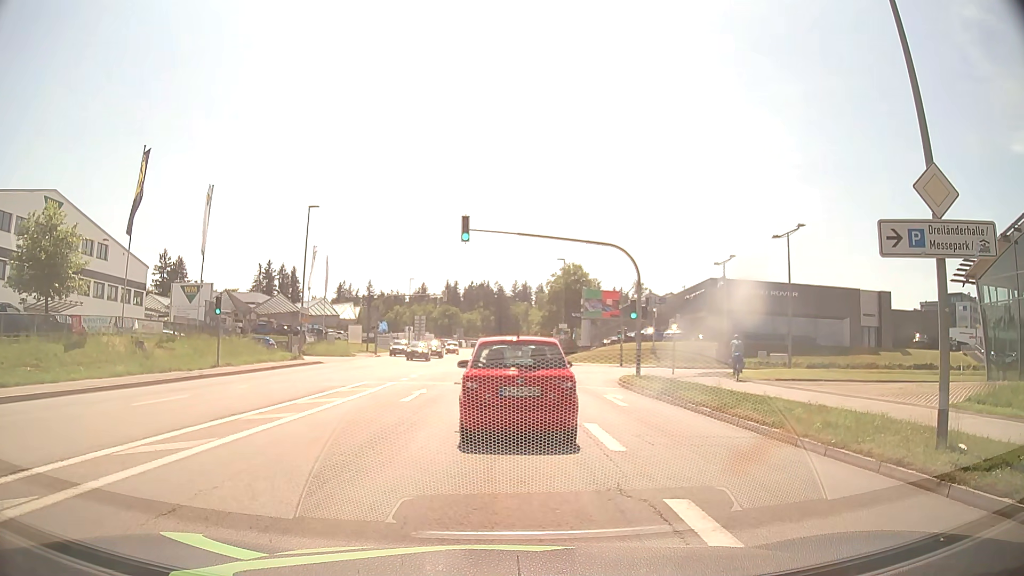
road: tertiary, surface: asphalt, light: Day
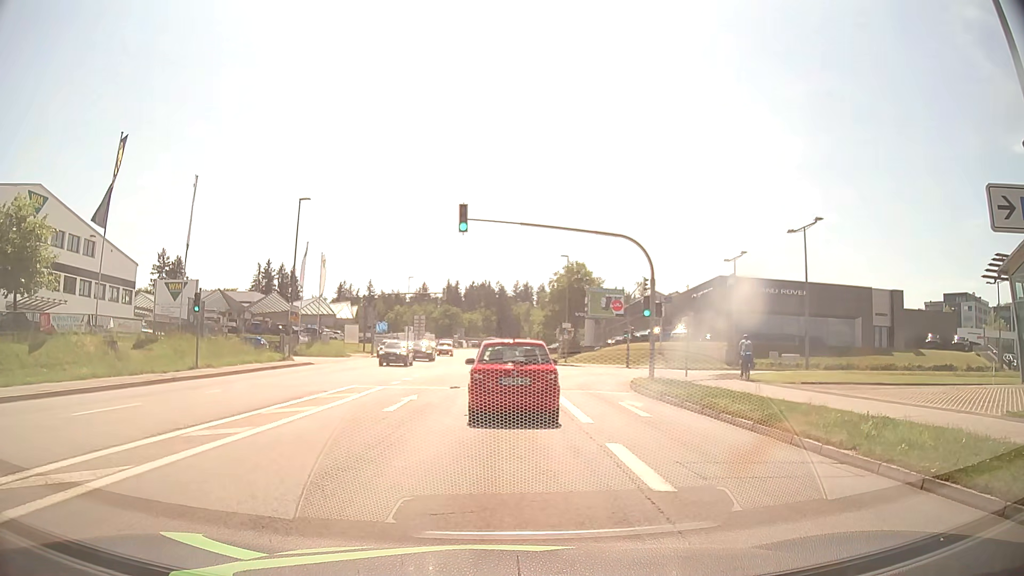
(-0.1, +2.7) m; -2°
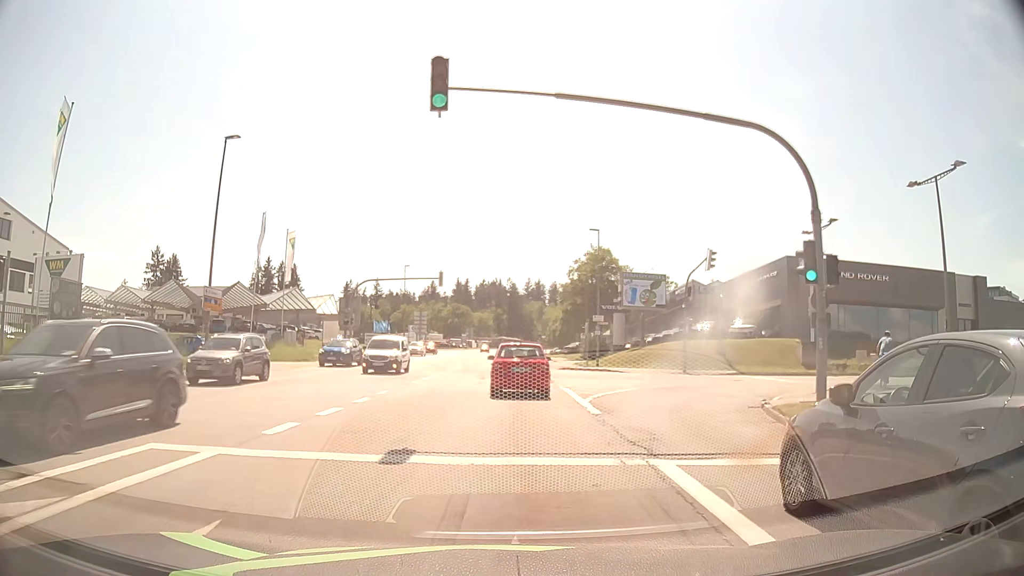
(-0.1, +14.6) m; -1°
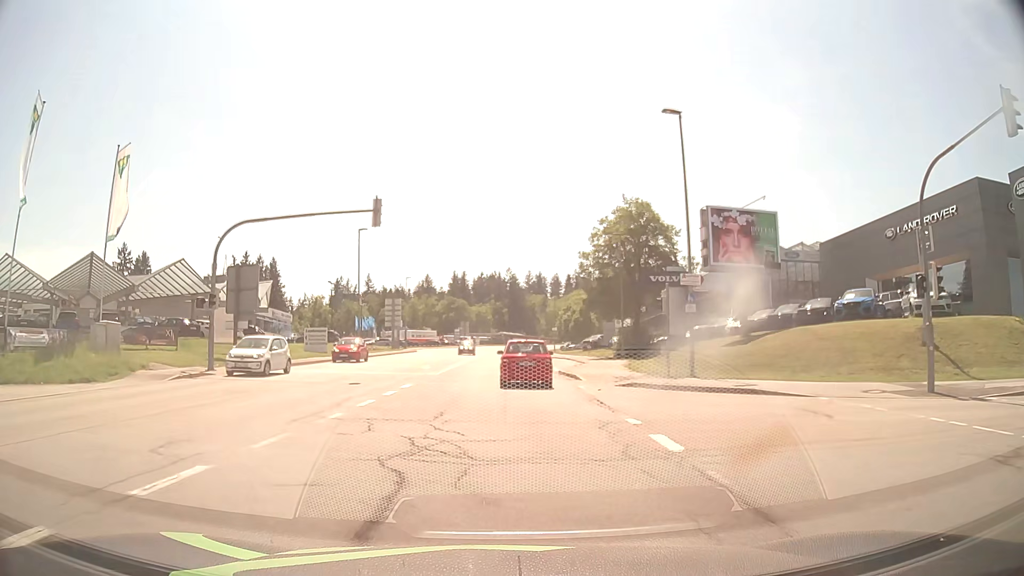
(0.0, +25.6) m; 0°
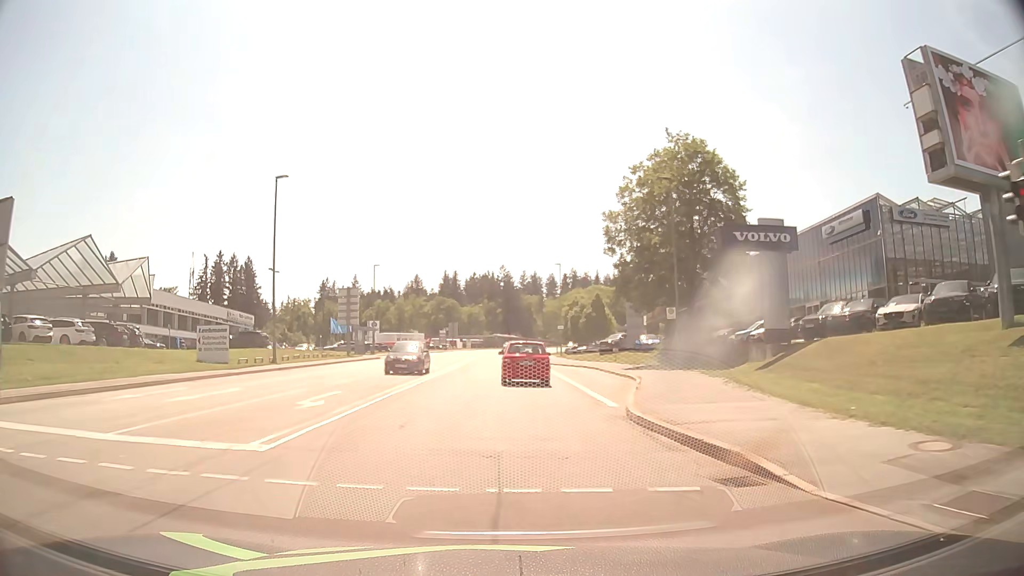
(+0.2, +20.0) m; +1°
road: secondary
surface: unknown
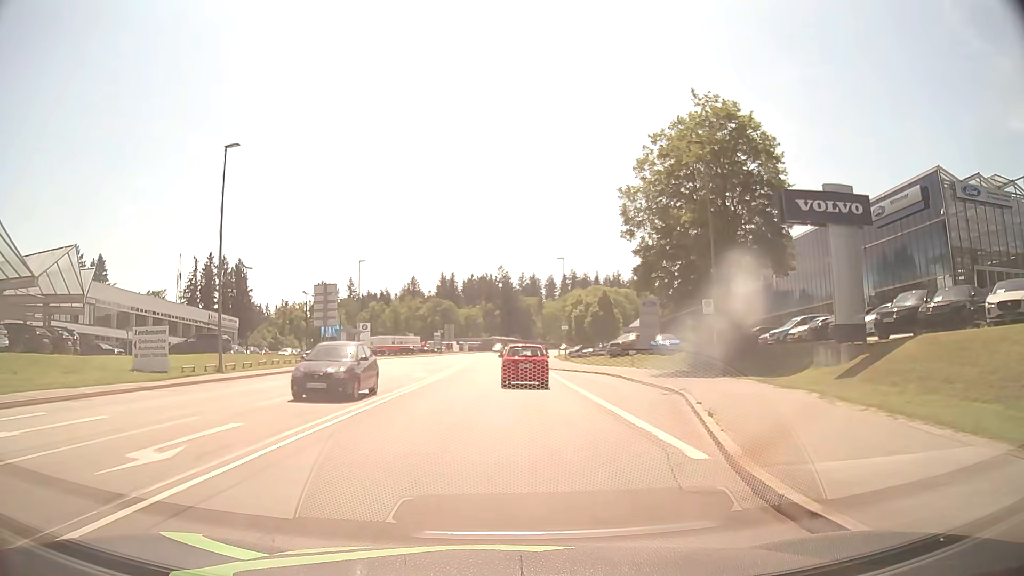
(0.0, +7.2) m; 0°
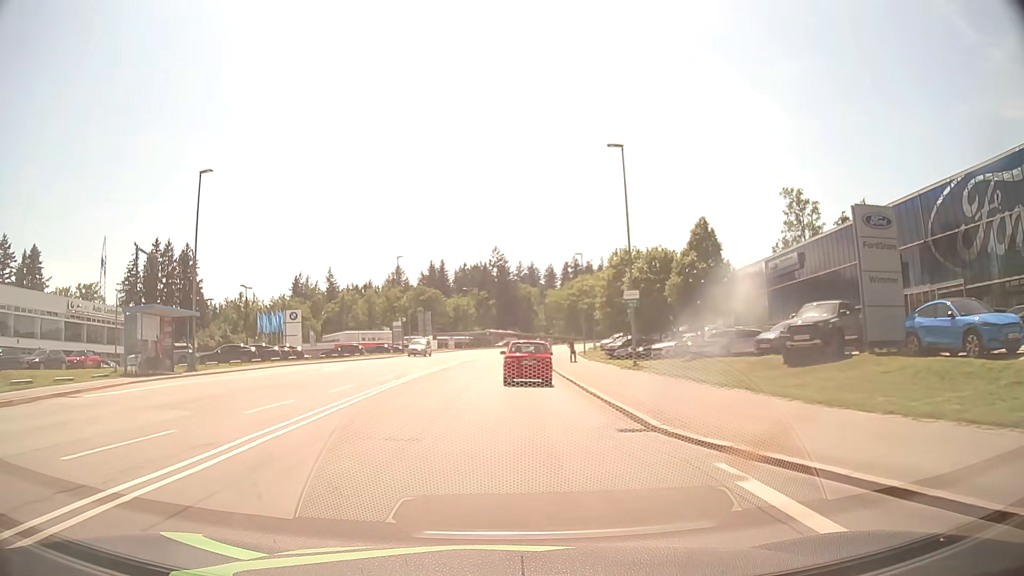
(-0.2, +38.0) m; 0°
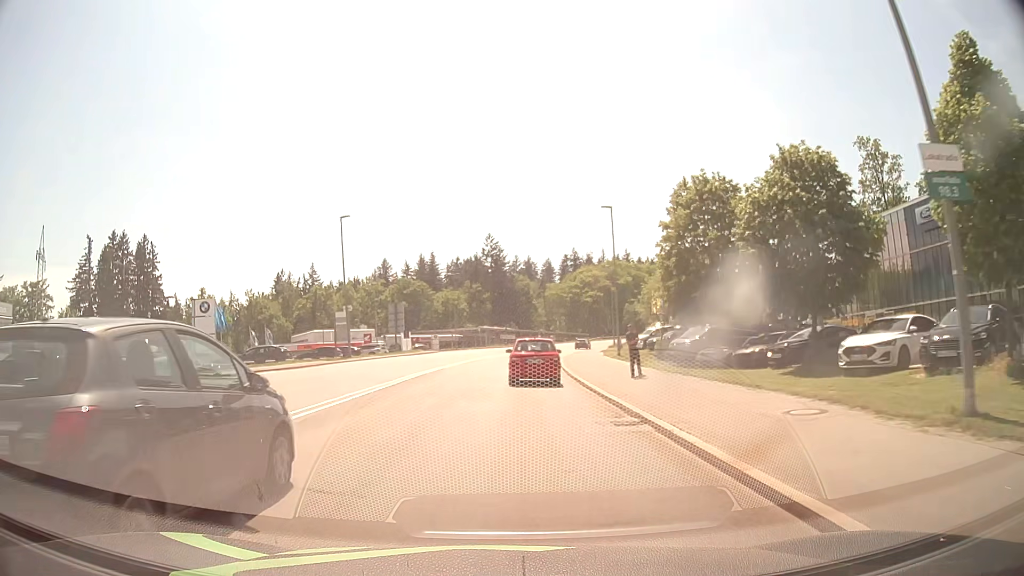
(-0.1, +23.2) m; 0°
(0, +10) (0, +20) (0, +30) (+1, +40) (+2, +50) (+3, +60) (+4, +70) (+6, +80) (+8, +89) (+11, +99) m
